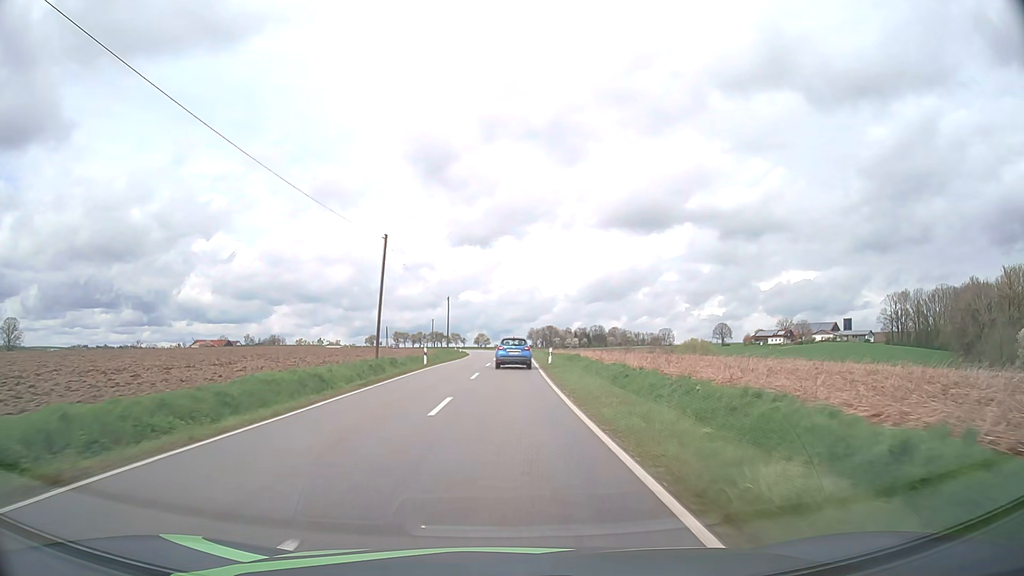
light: Day
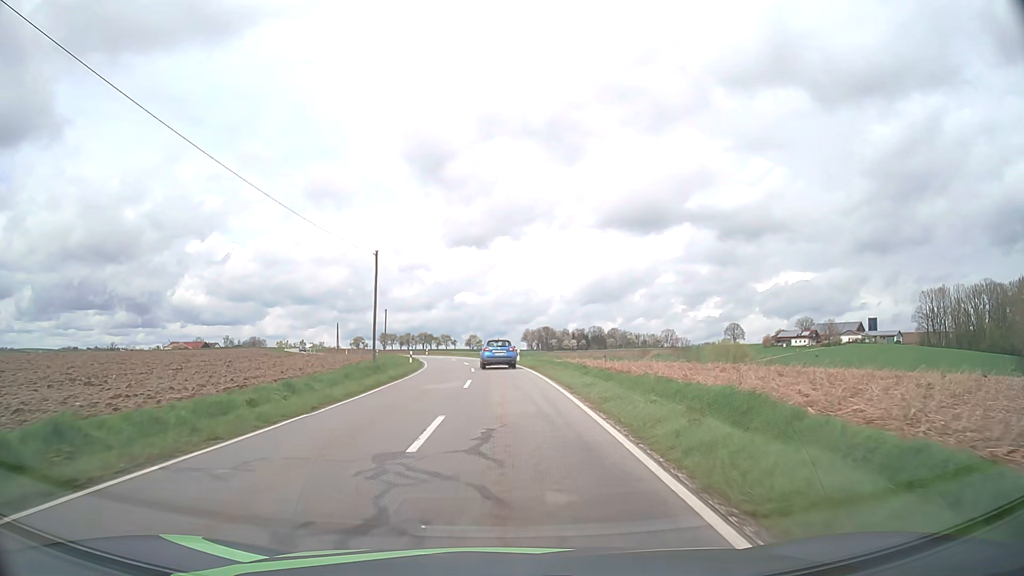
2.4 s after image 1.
(+0.2, +40.1) m; 0°
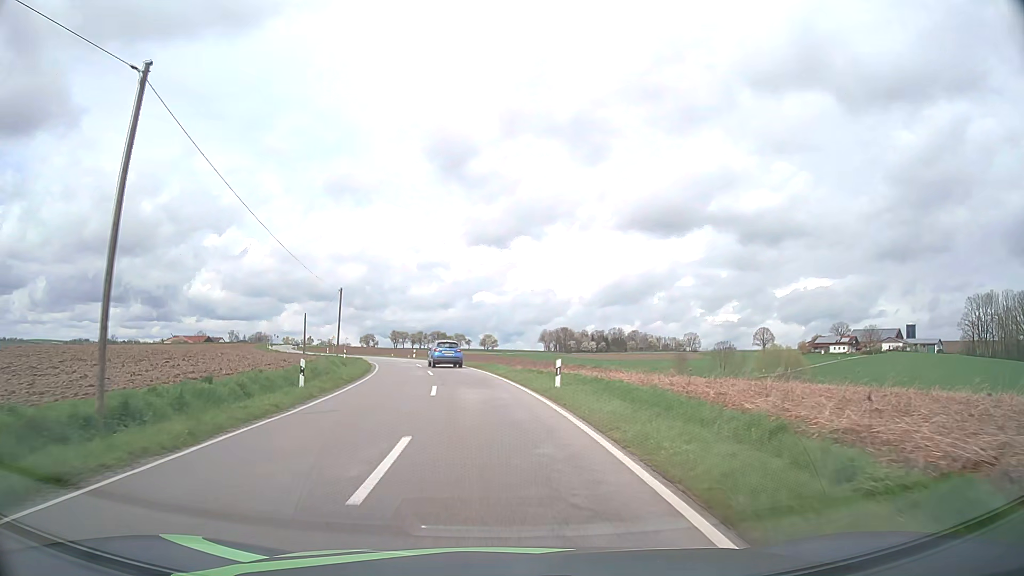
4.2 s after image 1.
(-0.1, +26.7) m; -1°
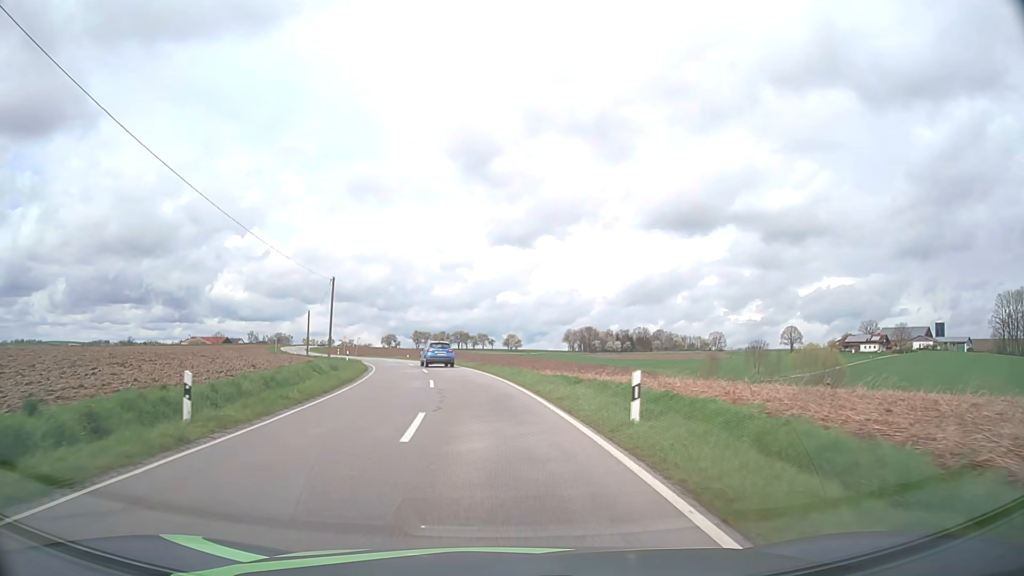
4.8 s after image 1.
(-0.1, +8.5) m; -2°
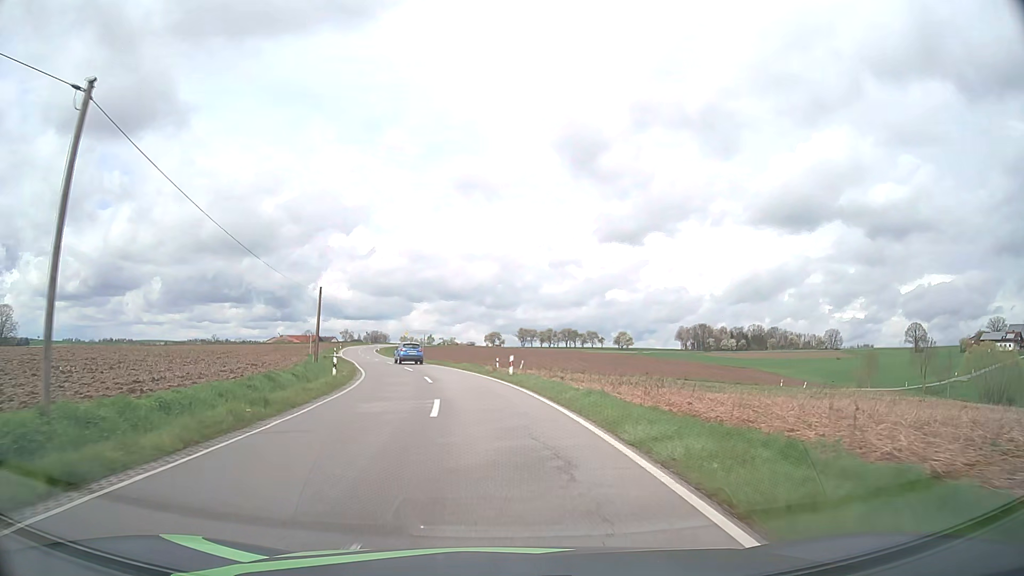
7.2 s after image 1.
(-2.7, +32.8) m; -9°
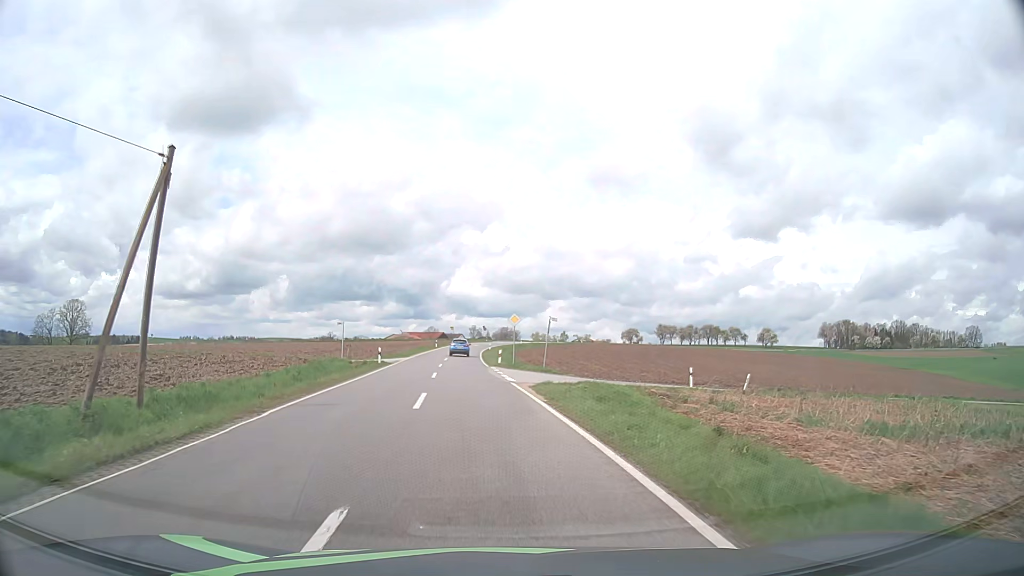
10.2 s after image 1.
(-3.4, +35.4) m; -11°
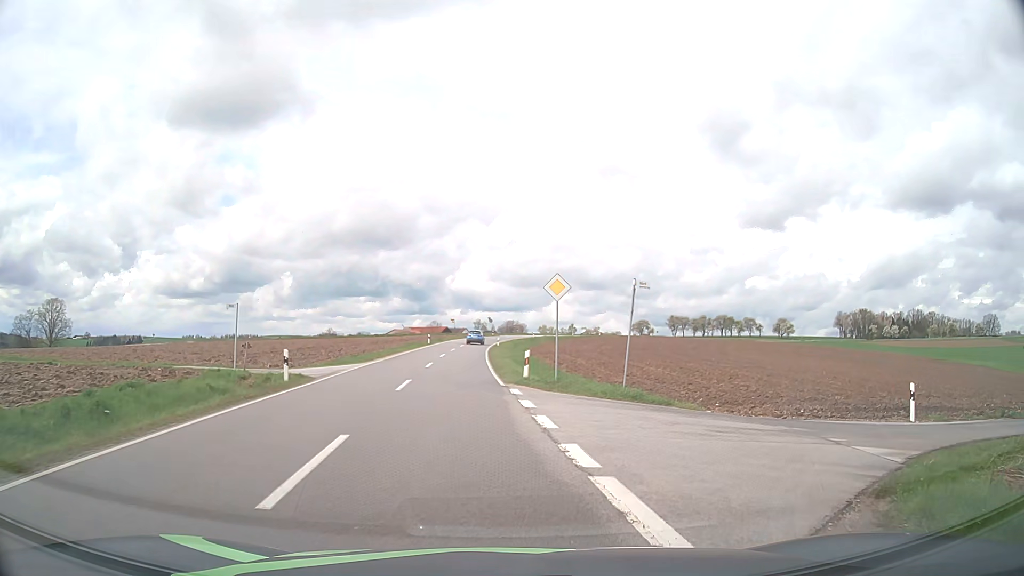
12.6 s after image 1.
(-0.8, +19.8) m; -1°
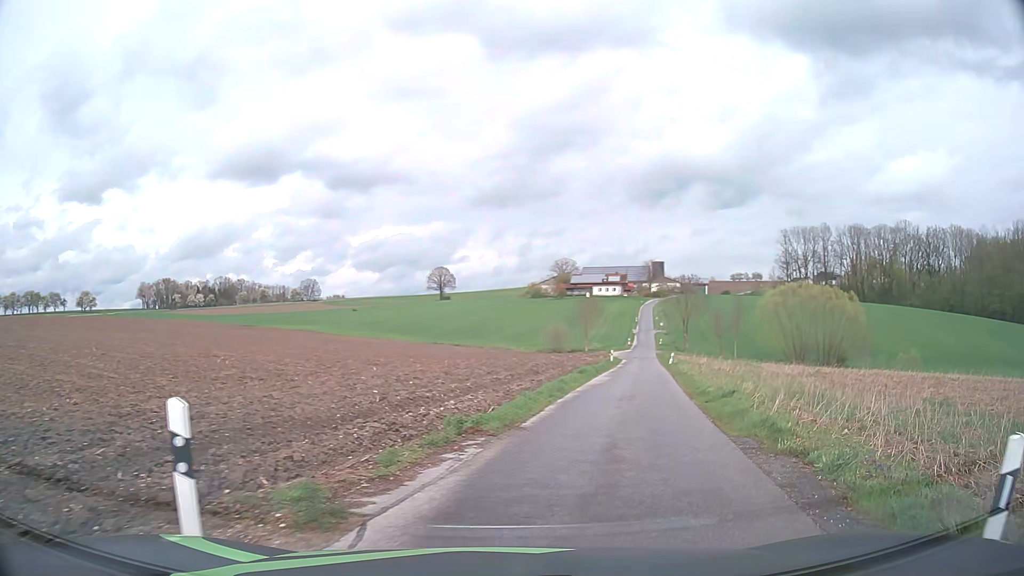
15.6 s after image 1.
(+7.6, +12.9) m; +60°
(+1, +10) (+3, +20) (+5, +30) (+7, +39) (+9, +49) (+11, +59) (+13, +69) (+15, +79) (+17, +88) (+19, +98) m
